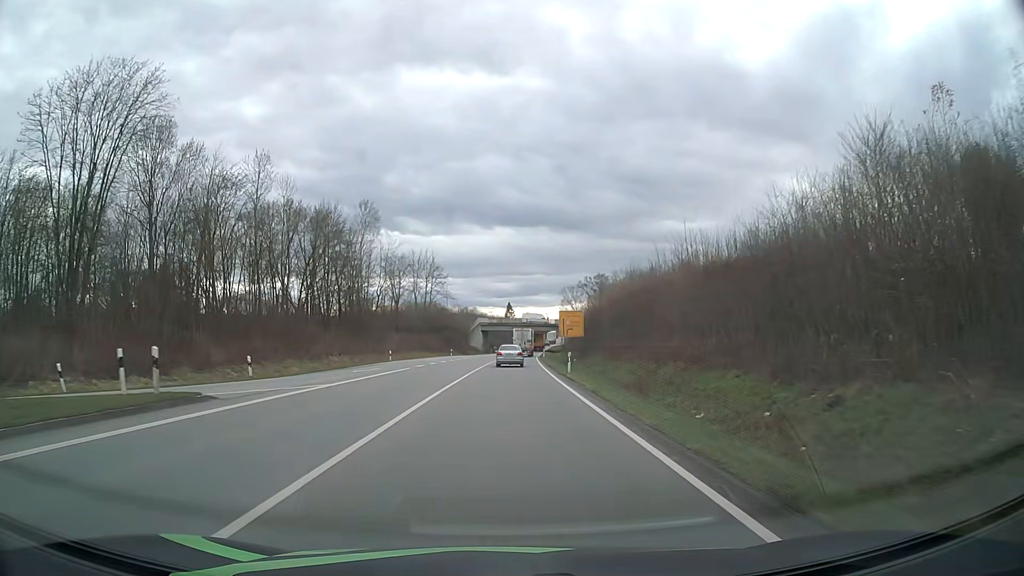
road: primary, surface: asphalt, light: Day
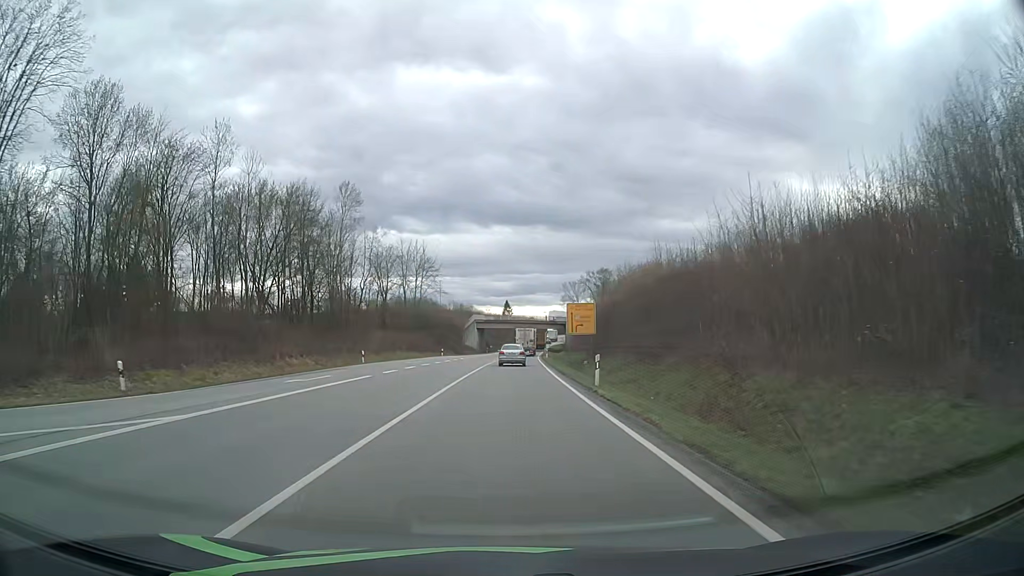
(0.0, +10.5) m; 0°
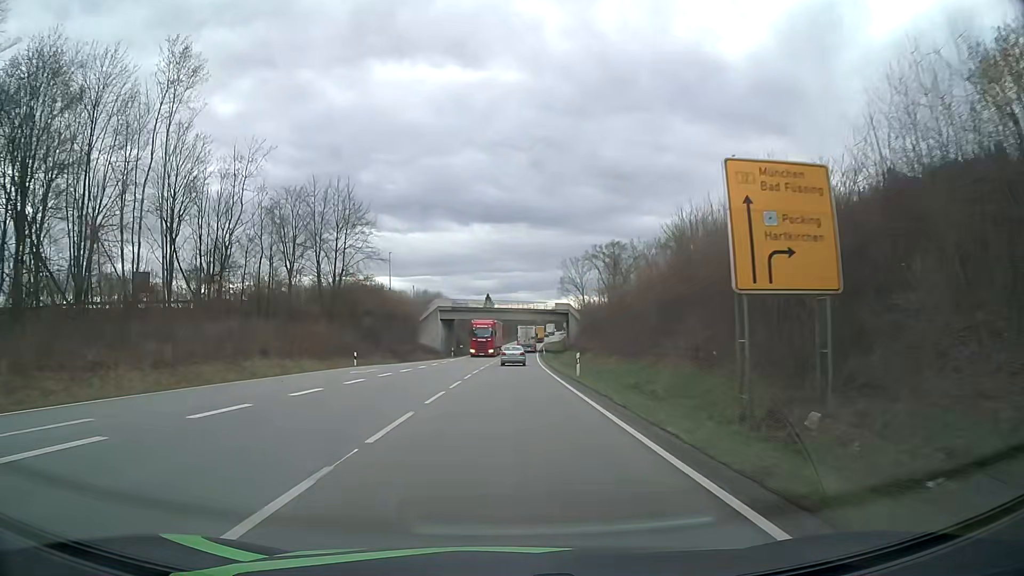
(+0.6, +43.2) m; +1°
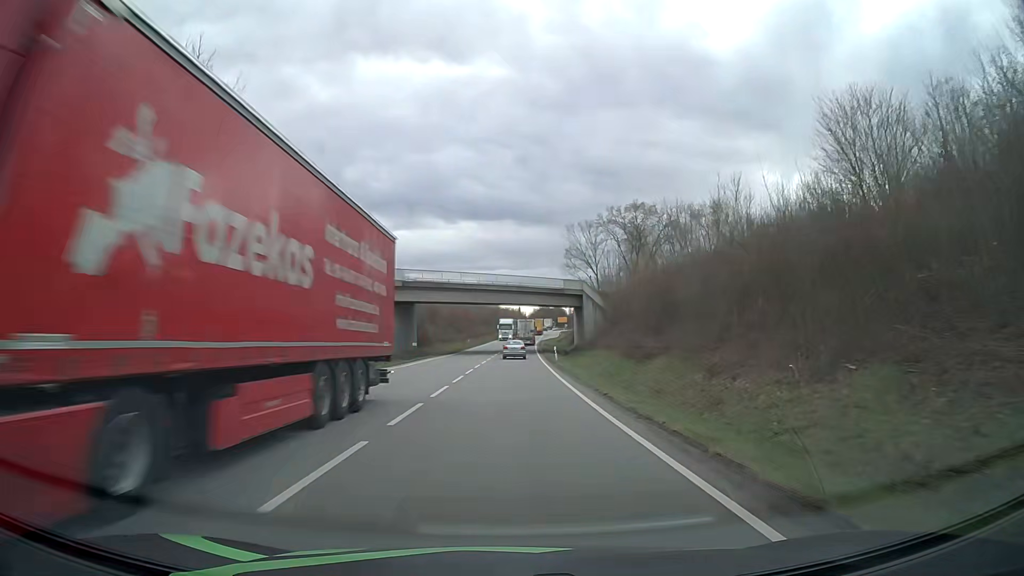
(+0.3, +34.4) m; +1°
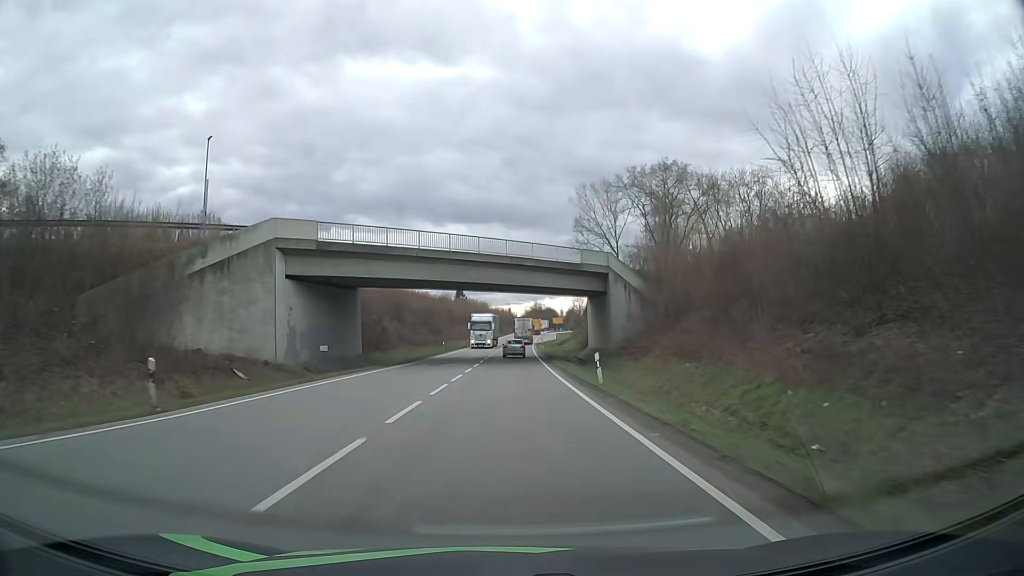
(+0.1, +23.9) m; +1°
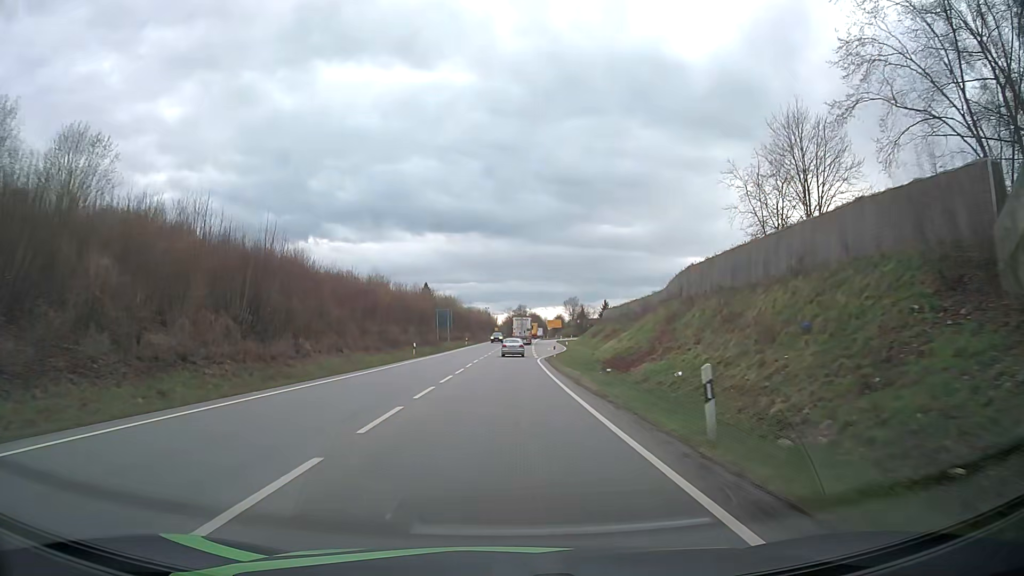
(+0.9, +61.3) m; +2°
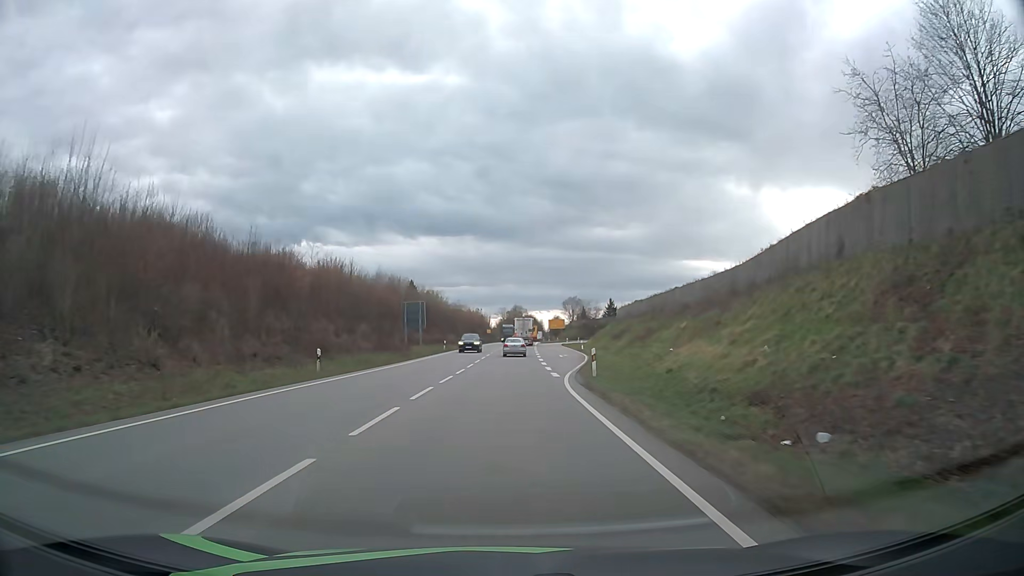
(0.0, +24.2) m; 0°
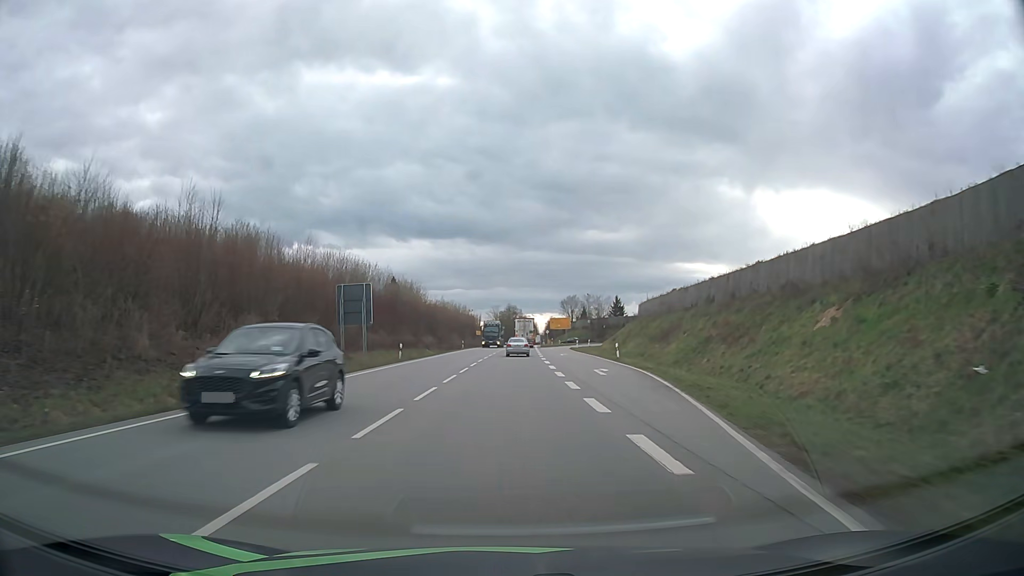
(0.0, +23.9) m; 0°
(0, +10) (0, +20) (0, +30) (+1, +40) (+1, +50) (+1, +60) (+1, +70) (+2, +80) (+2, +90) (+2, +100) m
